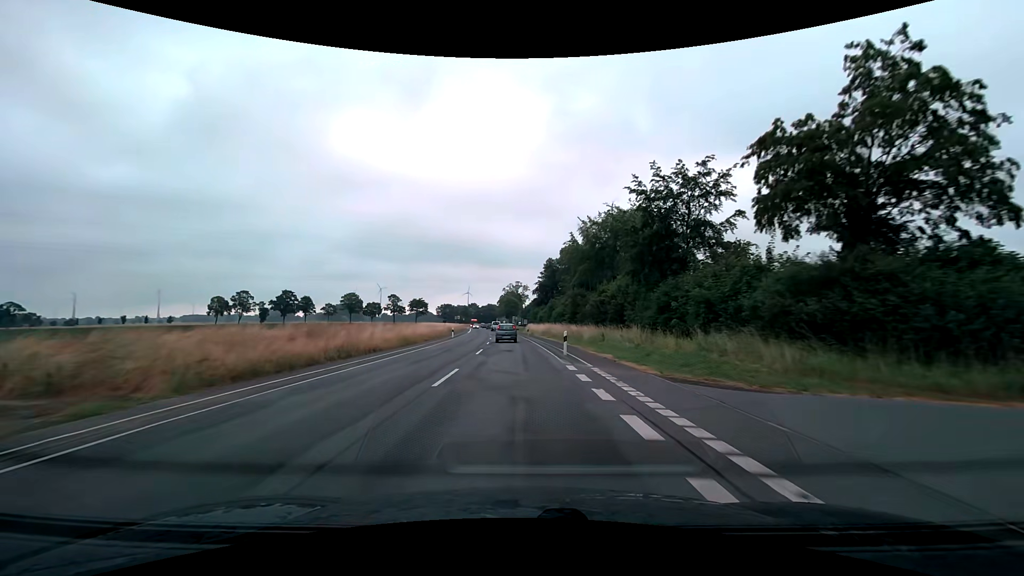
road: secondary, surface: asphalt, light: Day
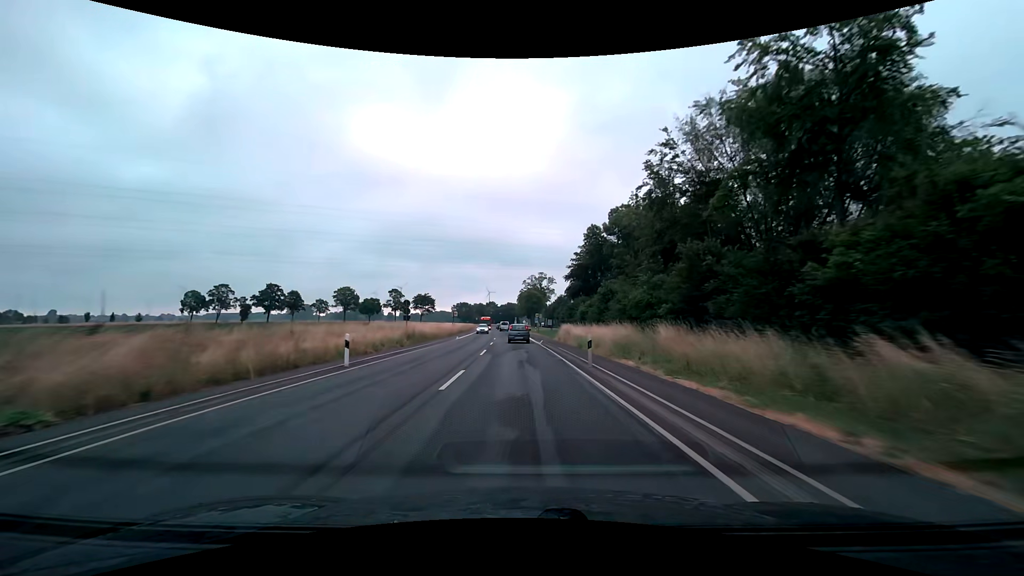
(-1.1, +36.8) m; -3°
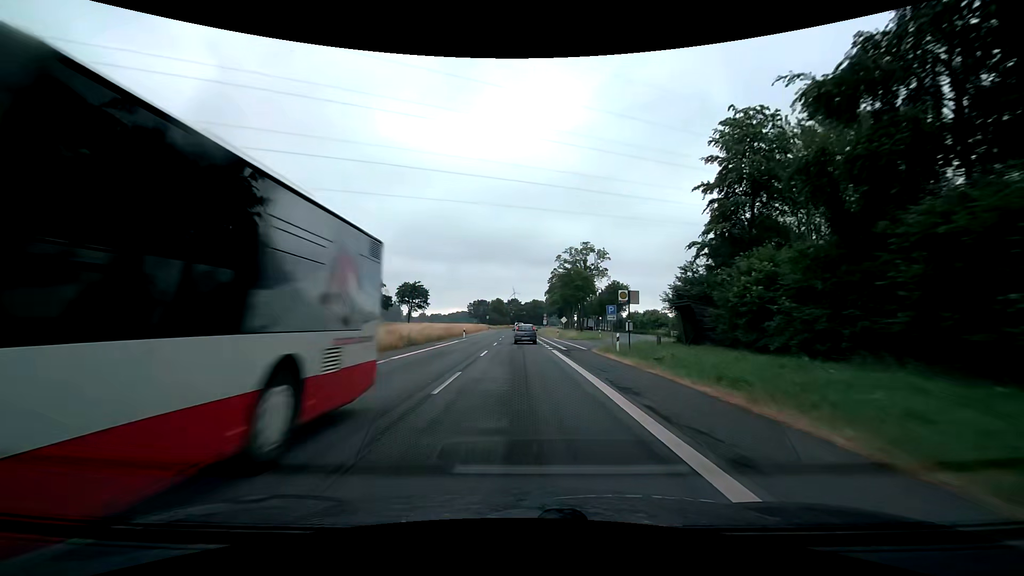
(-1.5, +60.7) m; -3°
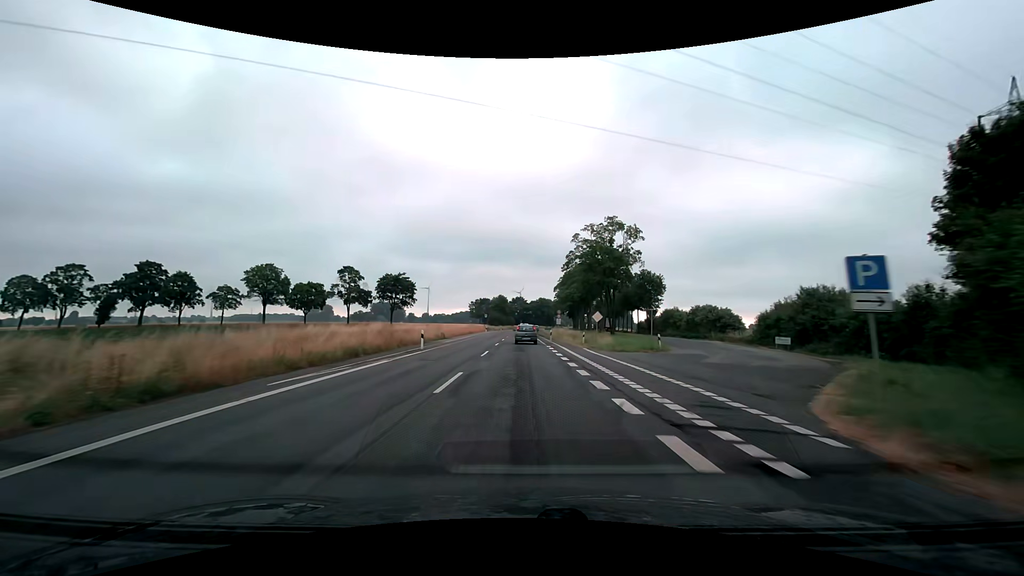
(-0.1, +24.0) m; 0°
(0, +10) (0, +20) (0, +30) (0, +40) (0, +50) (0, +60) (0, +70) (0, +80) (0, +90) (0, +100) m
